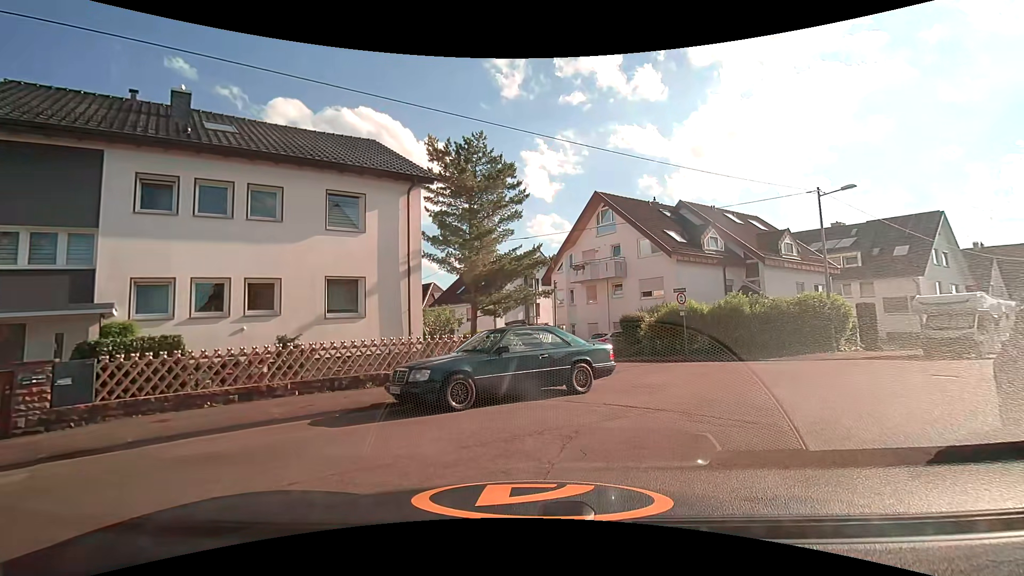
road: residential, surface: asphalt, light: Day
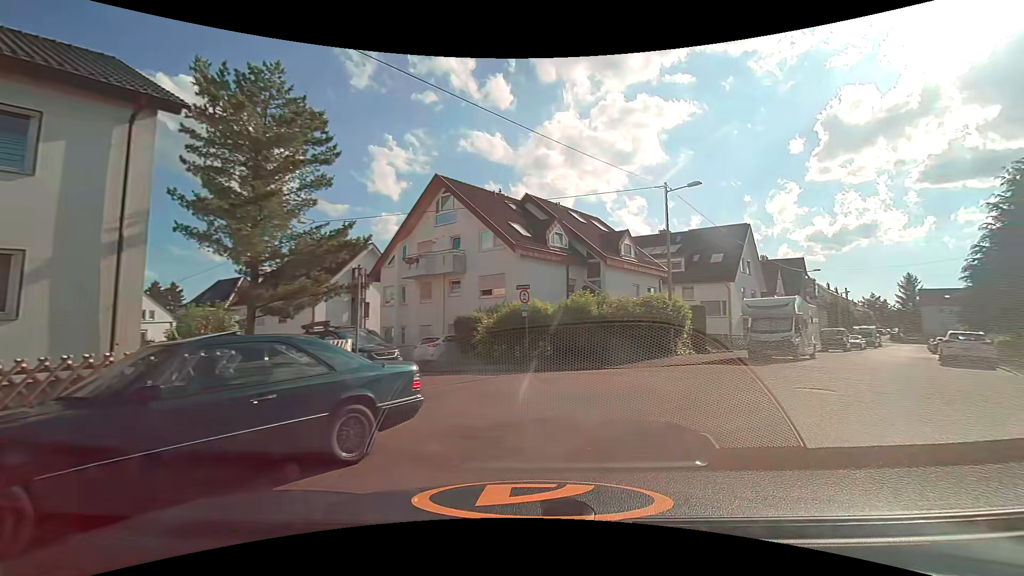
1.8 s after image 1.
(+0.6, +4.7) m; +18°
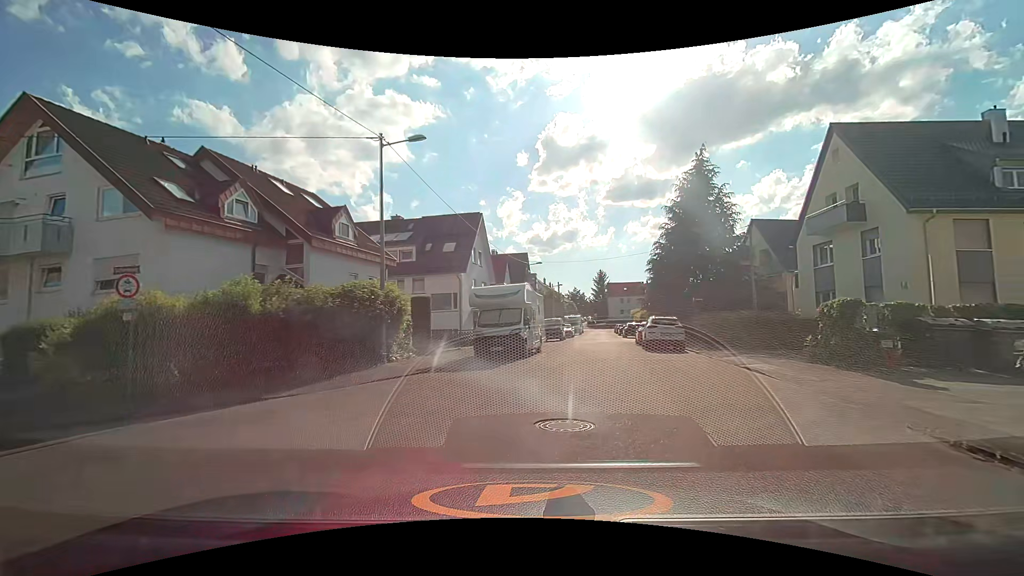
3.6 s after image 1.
(+1.7, +6.0) m; +29°
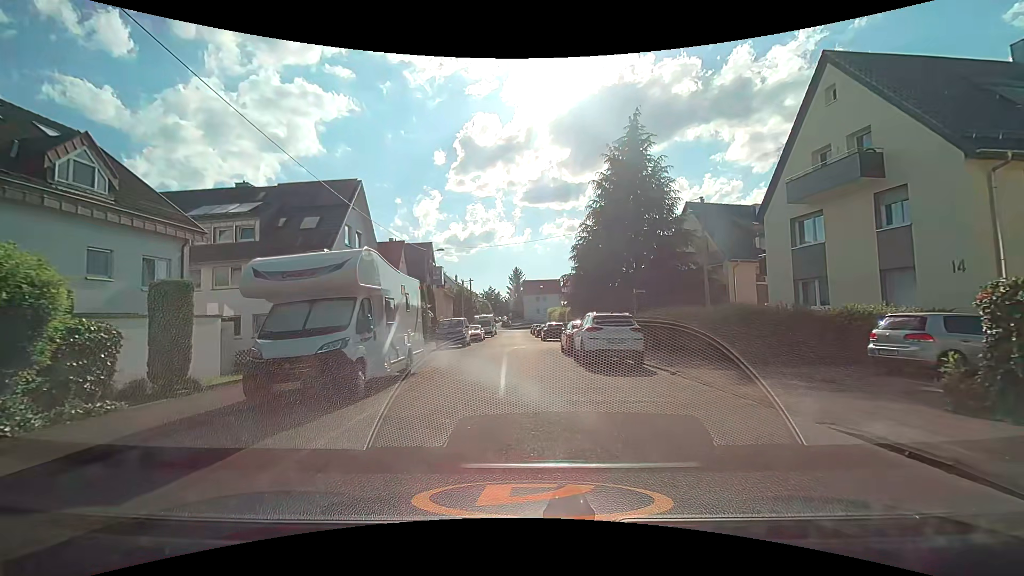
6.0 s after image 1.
(+1.1, +9.8) m; +9°
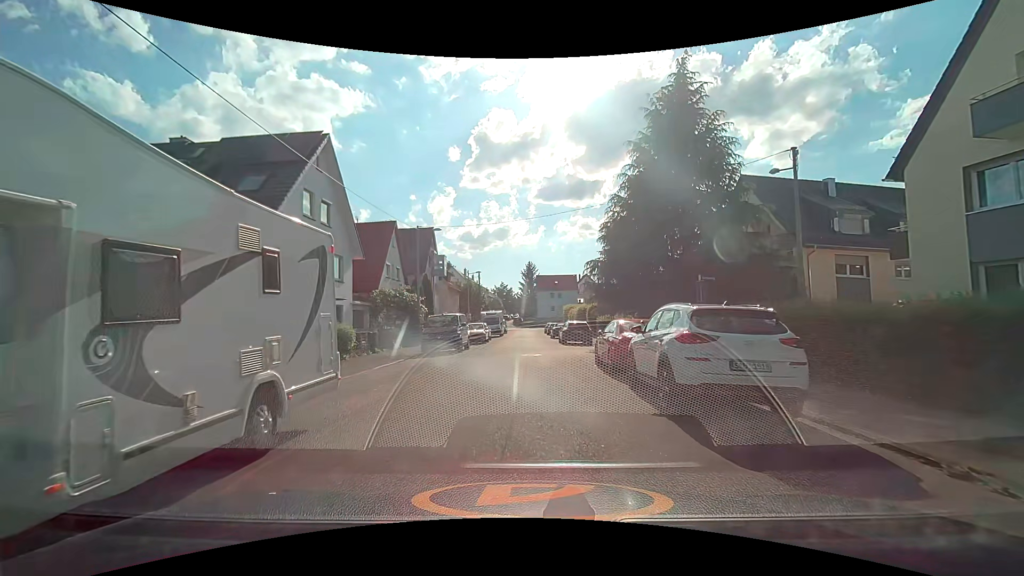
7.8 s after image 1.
(-0.1, +7.9) m; -1°
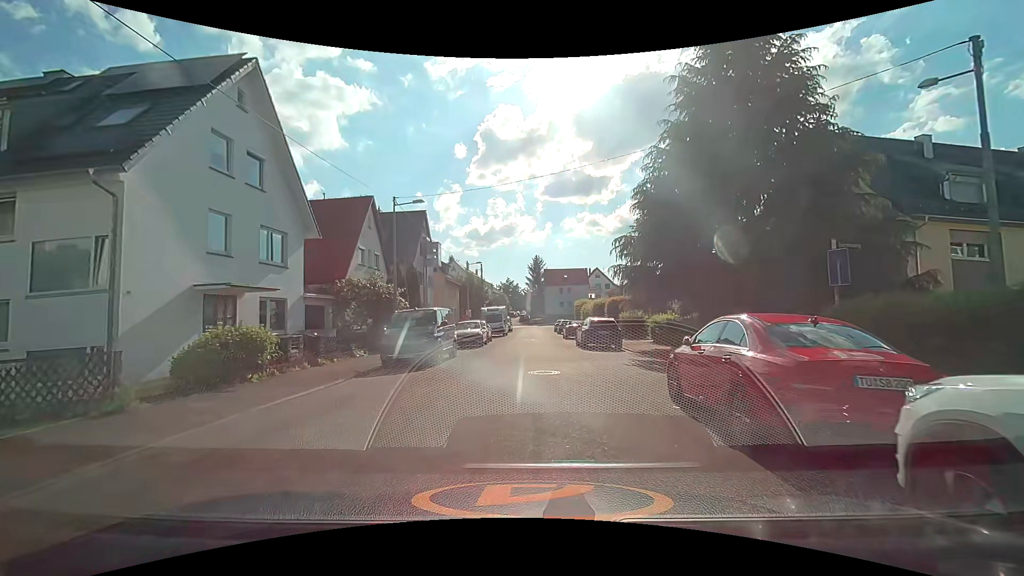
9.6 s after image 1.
(-0.1, +7.4) m; -1°
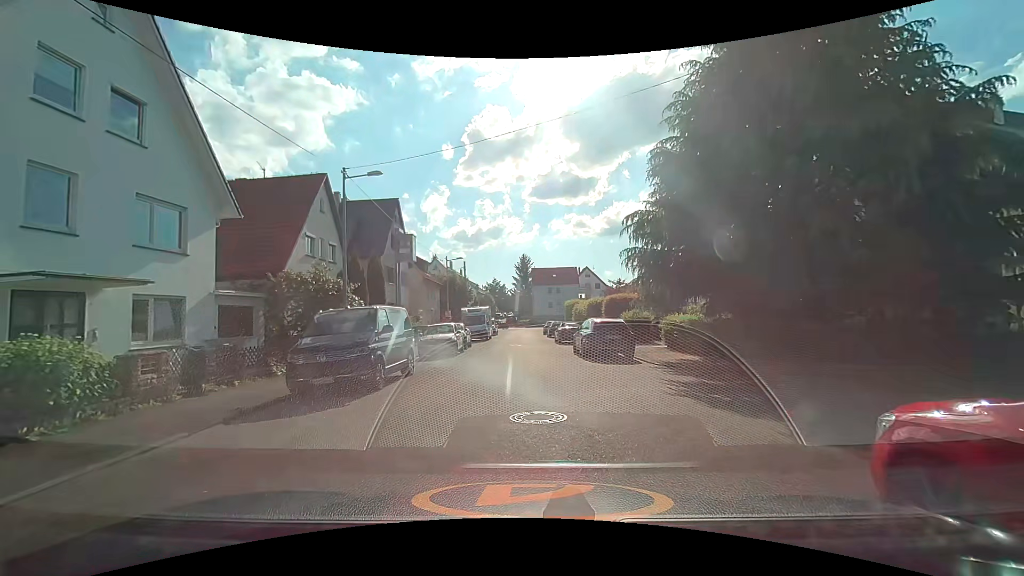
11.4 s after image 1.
(0.0, +5.2) m; +1°
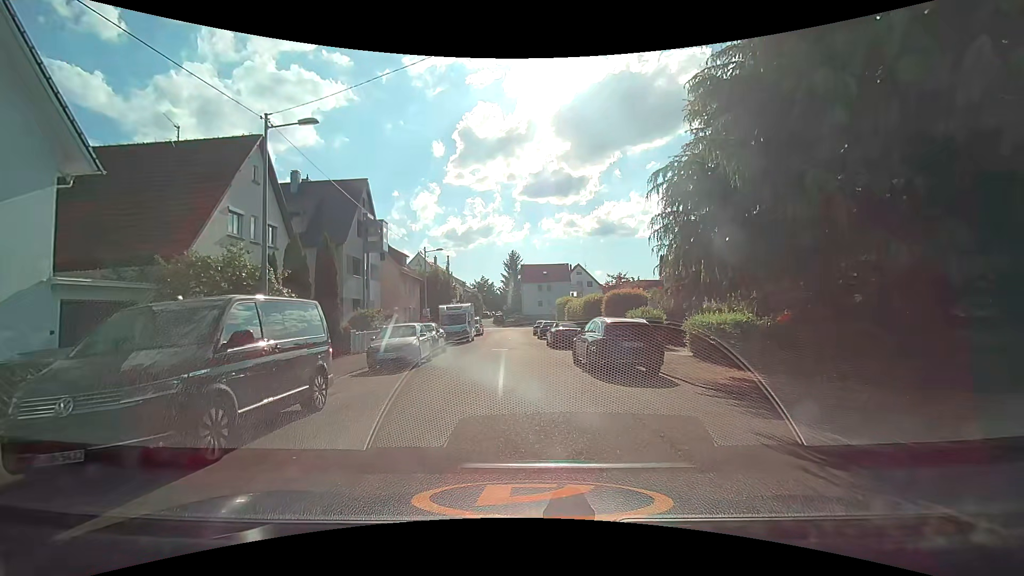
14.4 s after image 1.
(+0.1, +5.2) m; +2°
(0, +10) (-1, +20) (-1, +30) (-2, +40) (-2, +50) (-2, +60) (-2, +70) (-7, +78) (-17, +76) (-26, +73) m
